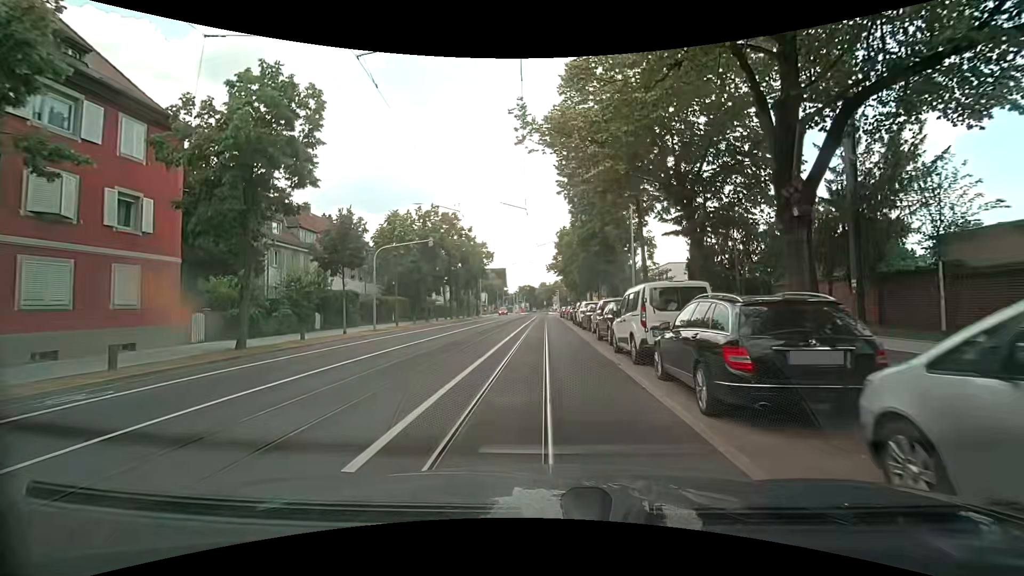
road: secondary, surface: asphalt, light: Day
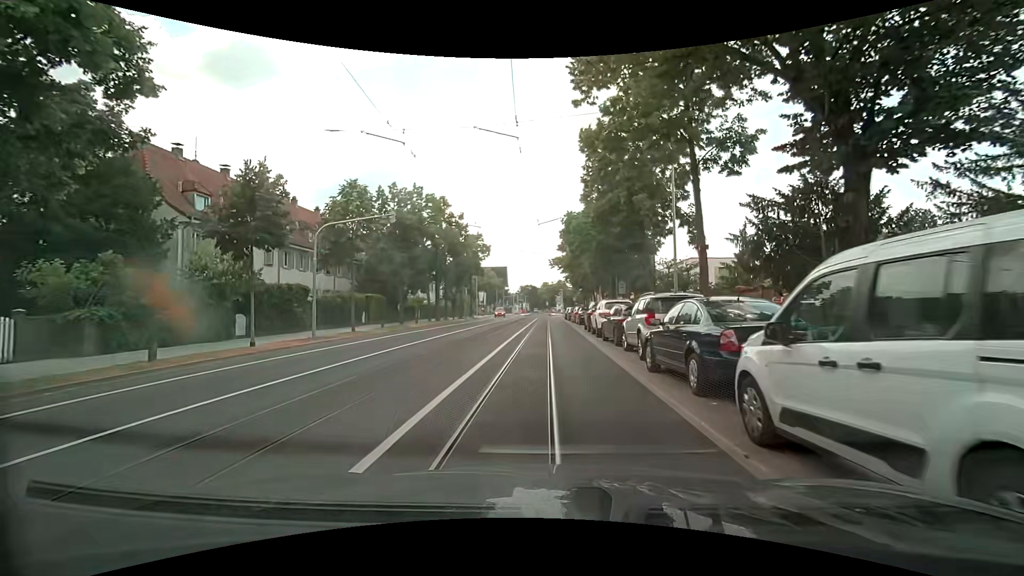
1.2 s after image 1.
(0.0, +9.1) m; 0°
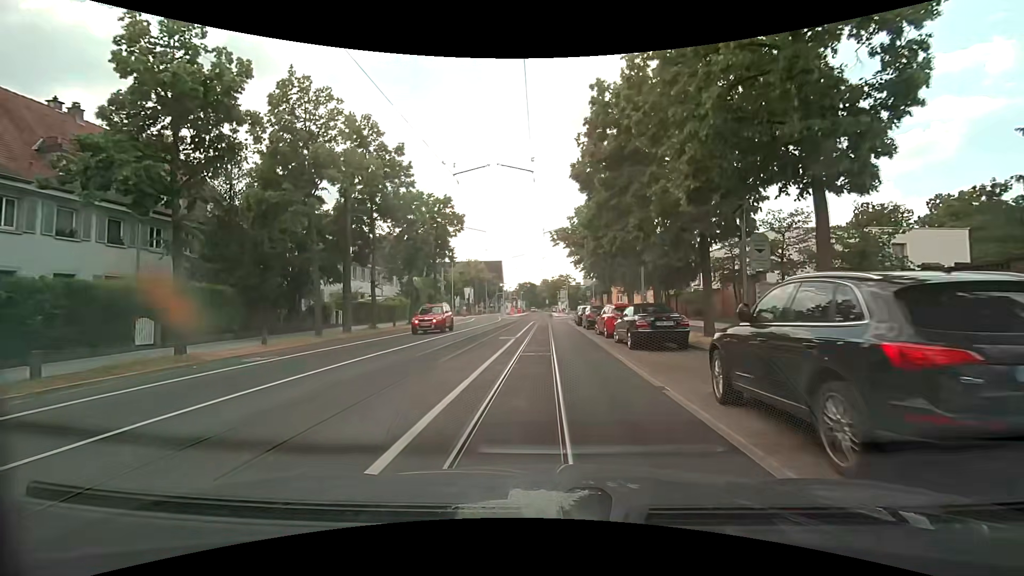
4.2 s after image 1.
(0.0, +23.2) m; 0°
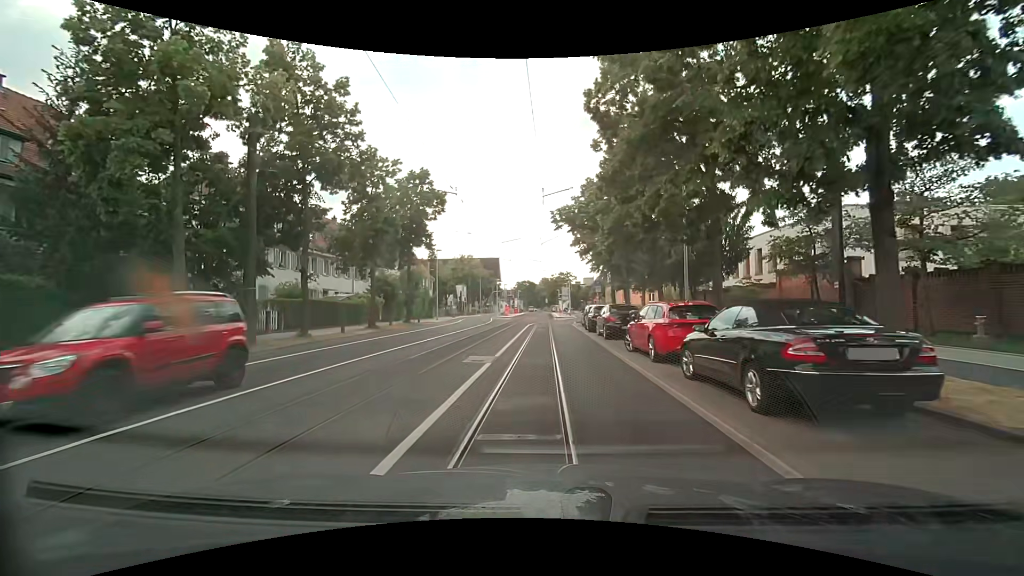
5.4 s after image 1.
(+0.1, +9.1) m; 0°
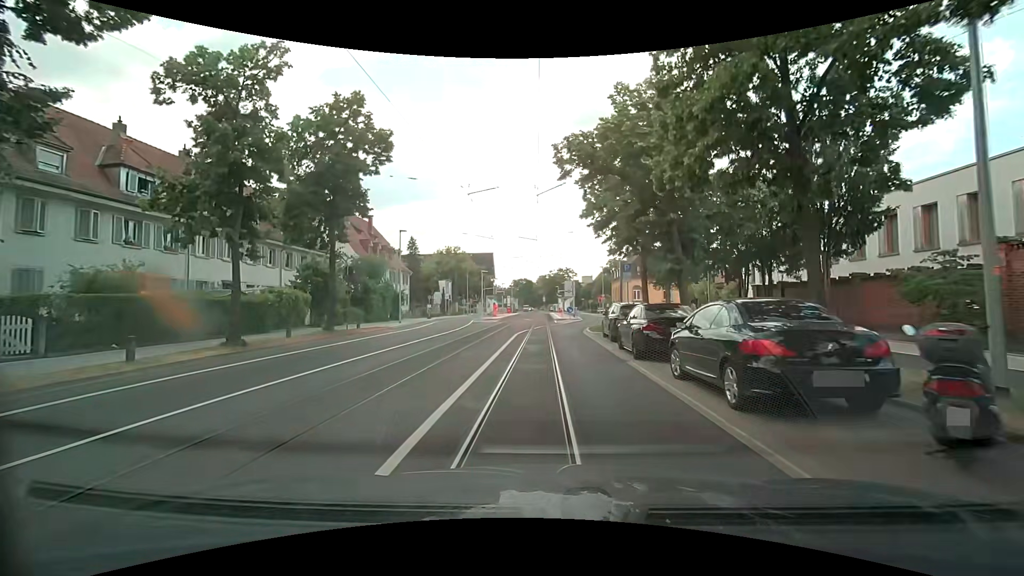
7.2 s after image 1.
(0.0, +13.9) m; -1°
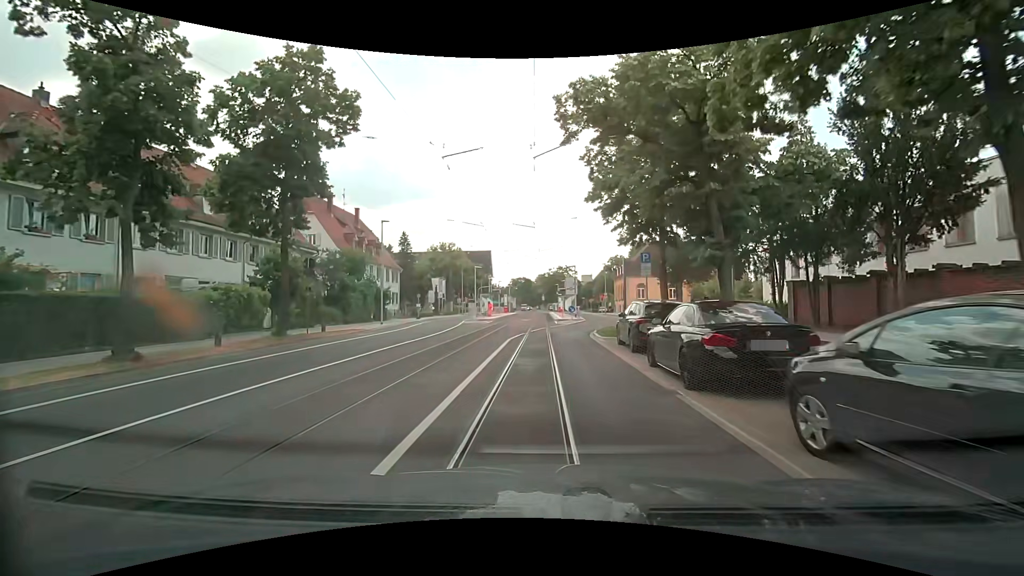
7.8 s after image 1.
(+0.1, +4.6) m; +2°
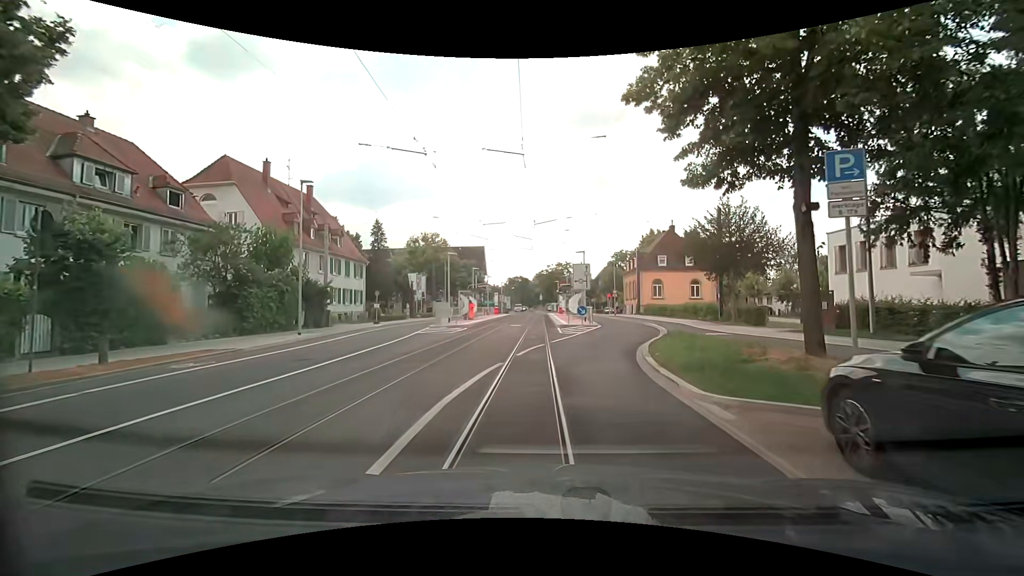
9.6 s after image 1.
(-0.1, +12.6) m; 0°
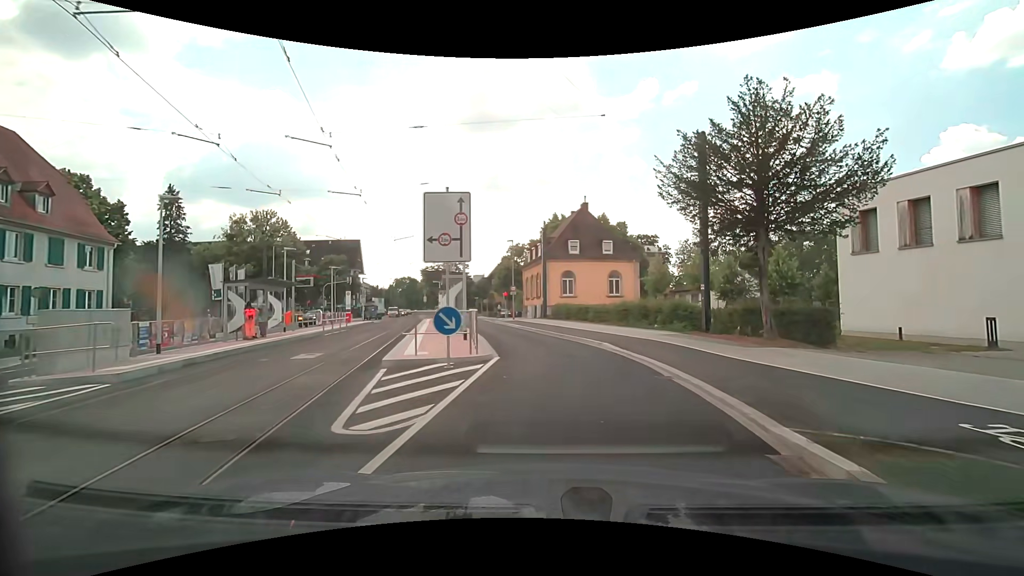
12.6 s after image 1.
(+1.5, +18.3) m; +12°
